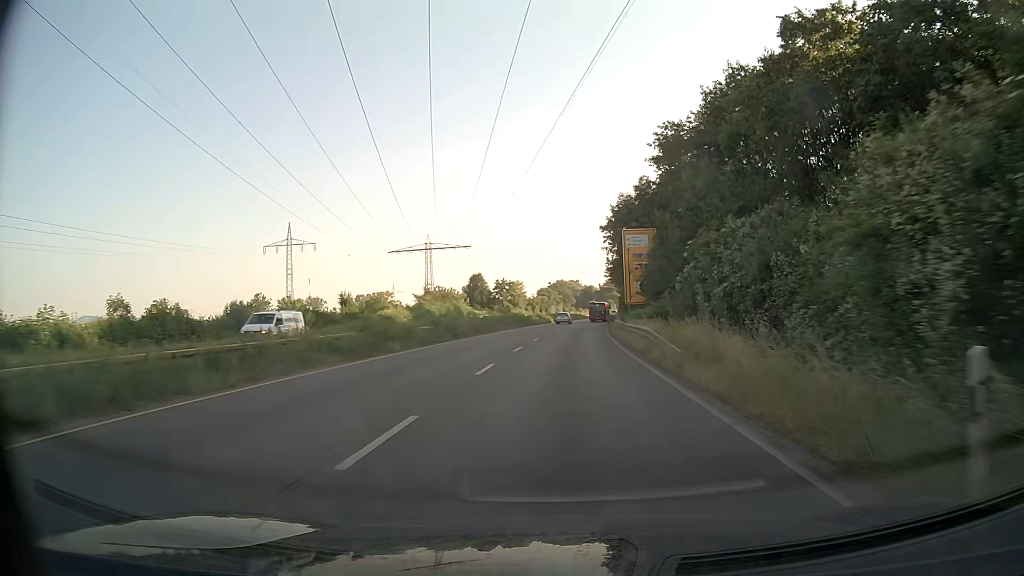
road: trunk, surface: asphalt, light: Day
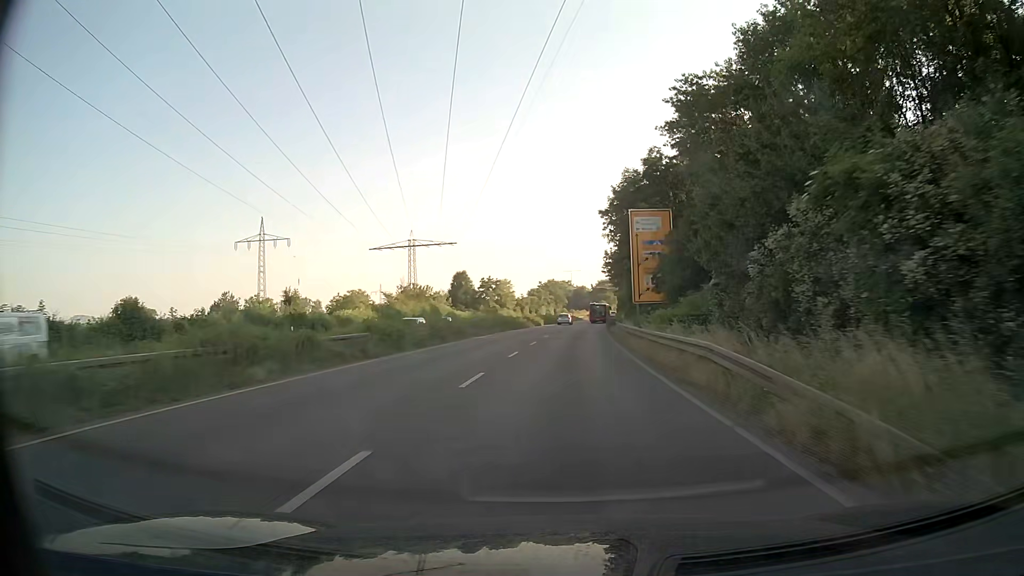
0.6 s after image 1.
(+0.1, +11.3) m; +1°
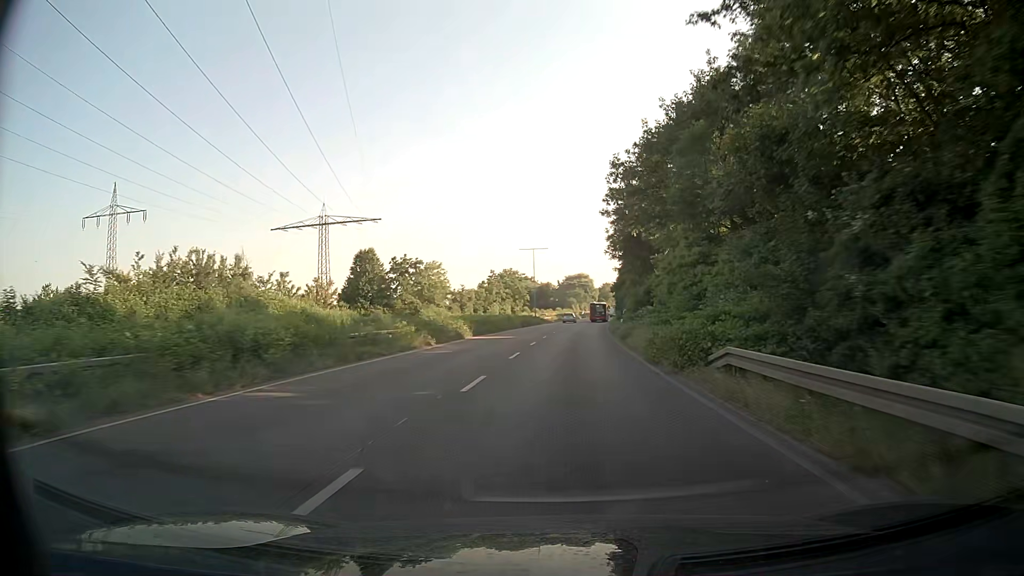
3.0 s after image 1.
(+1.1, +45.8) m; +3°
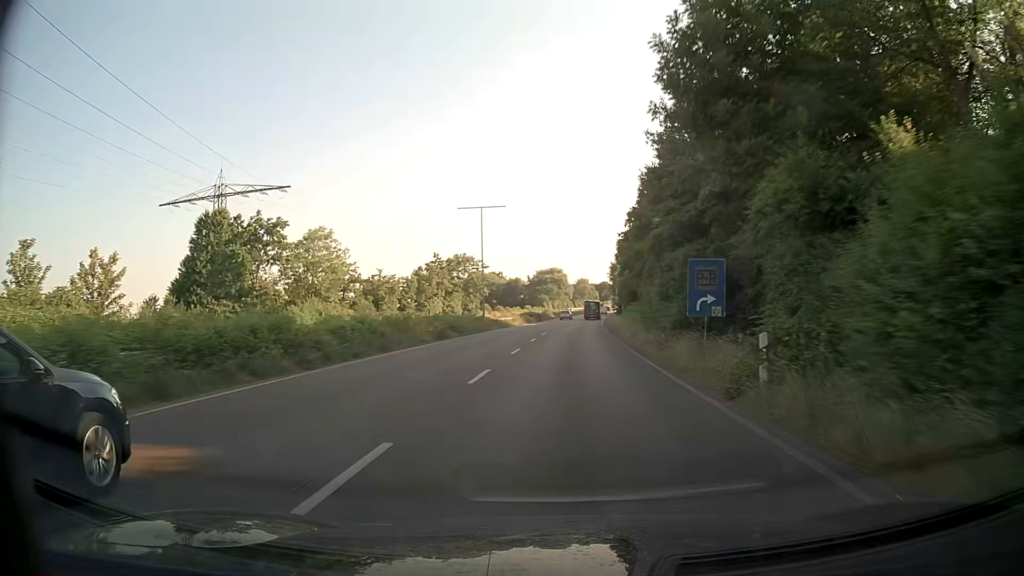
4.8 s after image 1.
(+0.8, +34.9) m; +2°
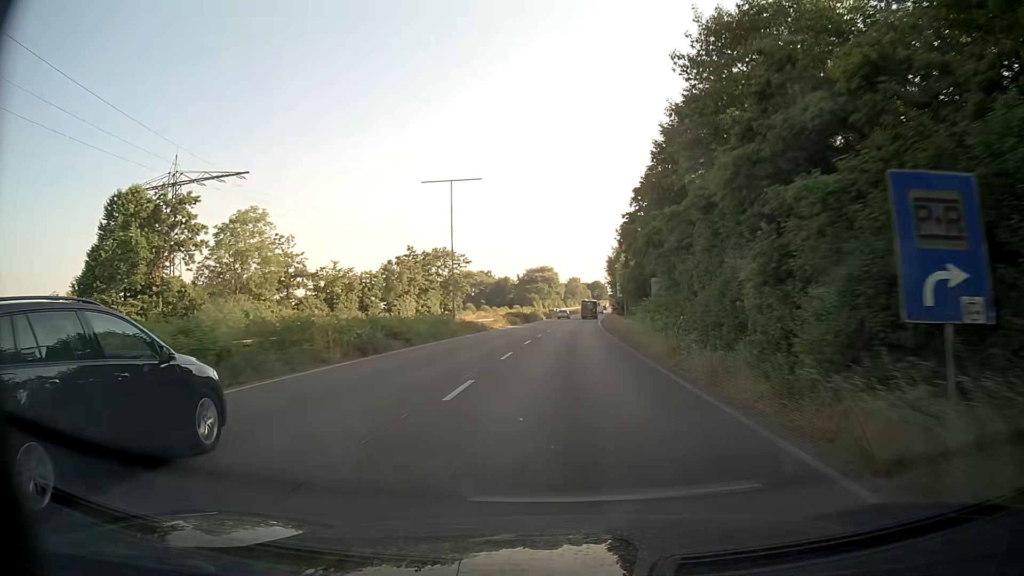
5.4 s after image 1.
(+0.1, +11.6) m; +1°
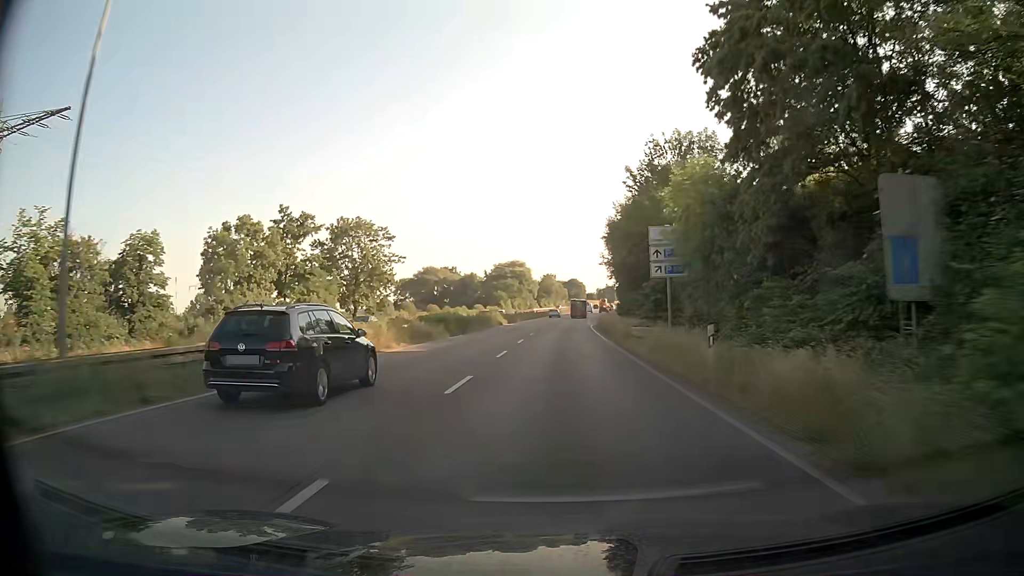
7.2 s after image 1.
(+0.8, +35.0) m; +2°
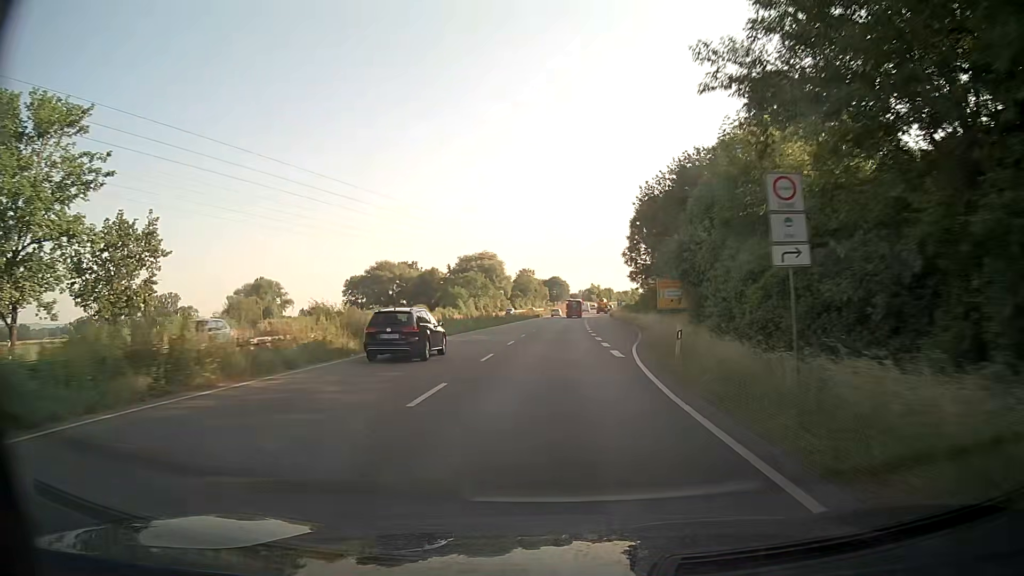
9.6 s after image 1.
(+0.7, +46.7) m; +1°
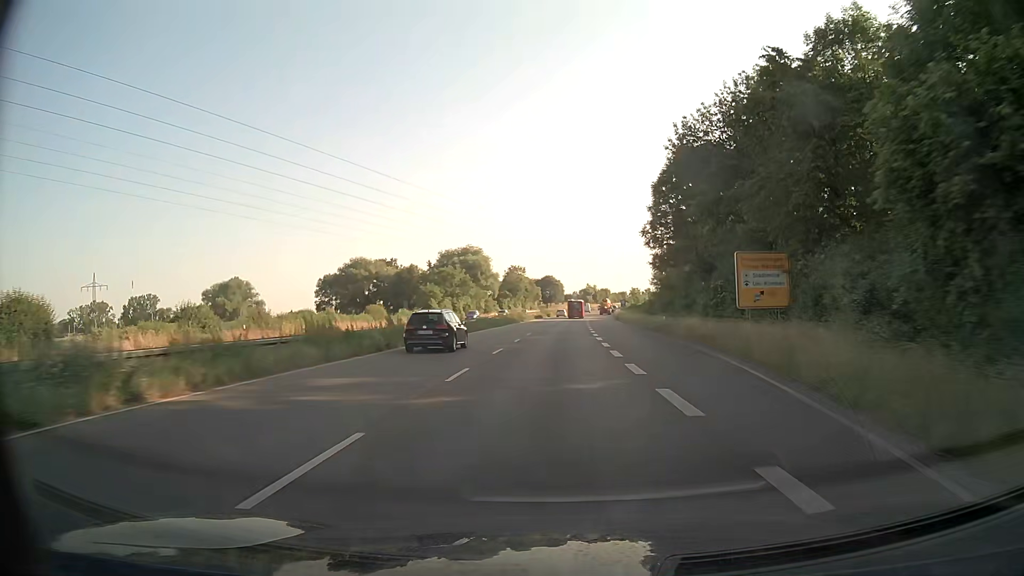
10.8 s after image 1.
(+0.3, +23.3) m; +1°
(0, +10) (0, +20) (0, +30) (0, +40) (0, +50) (+1, +60) (+1, +70) (+2, +80) (+2, +90) (+3, +100) m
